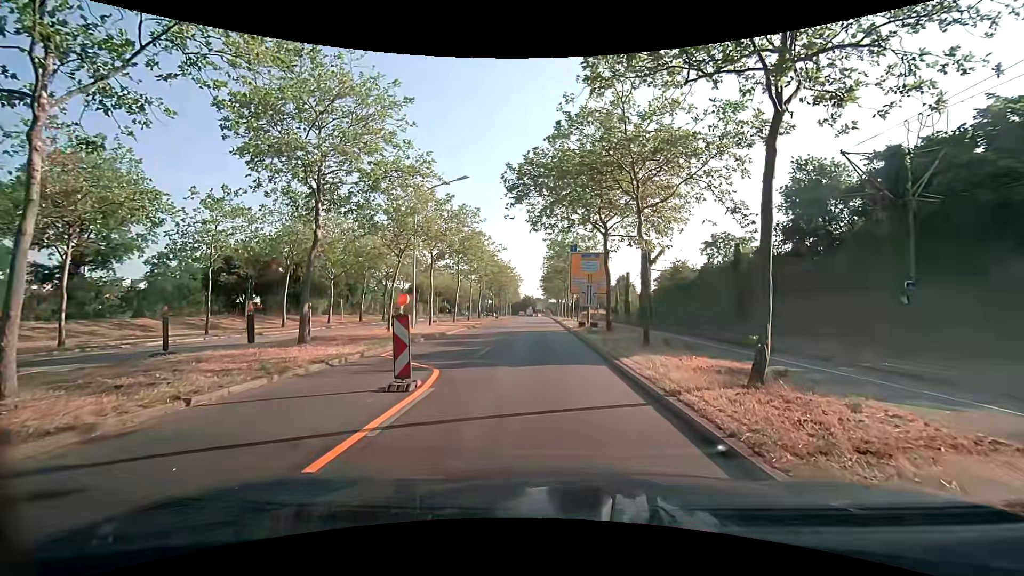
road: primary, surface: asphalt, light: Day
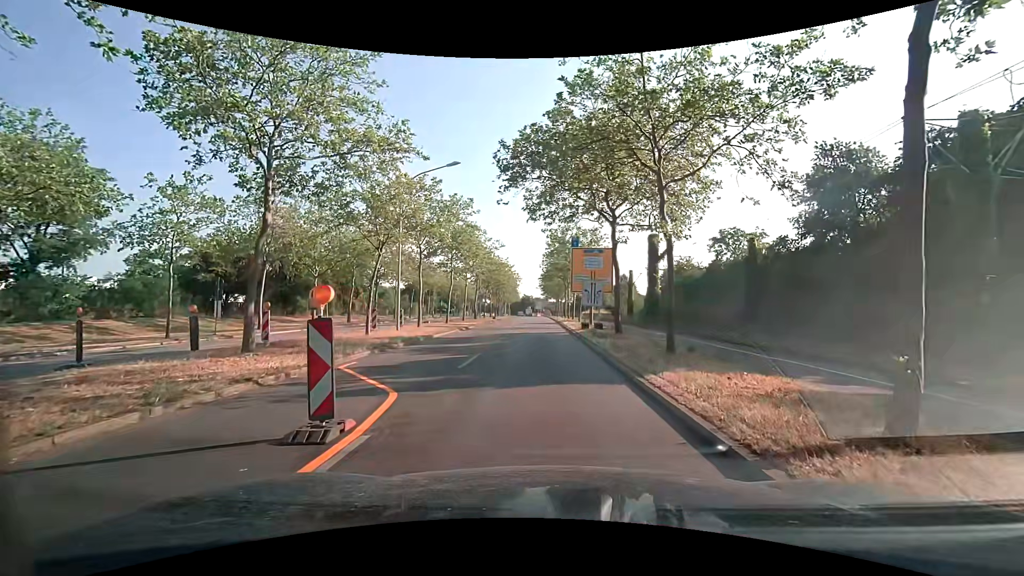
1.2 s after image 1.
(-0.1, +3.1) m; 0°
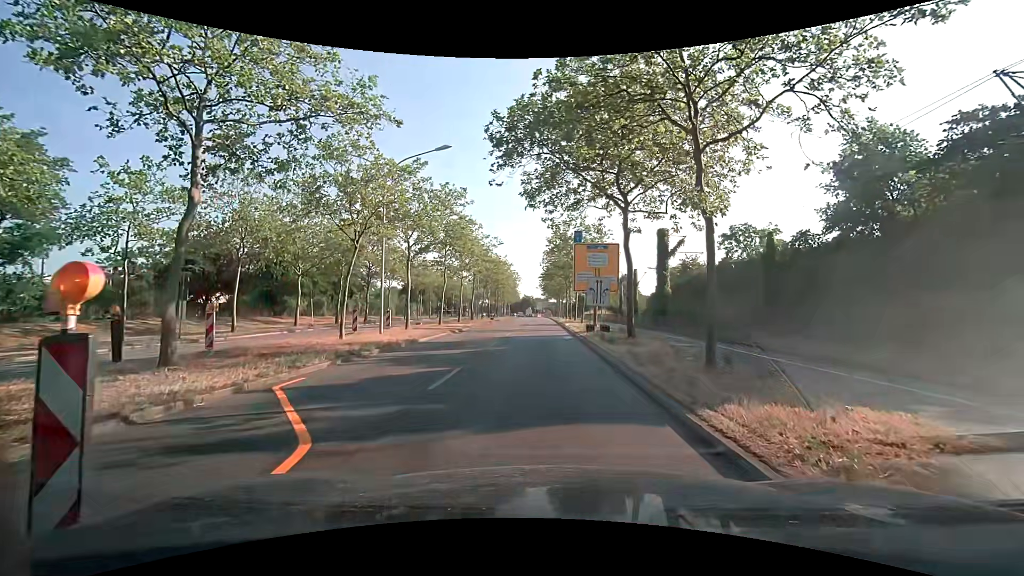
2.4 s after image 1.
(-0.1, +3.0) m; -2°
(0, +10) (0, +20) (0, +30) (0, +40) (0, +50) (0, +60) (0, +70) (0, +80) (0, +90) (0, +100) m
